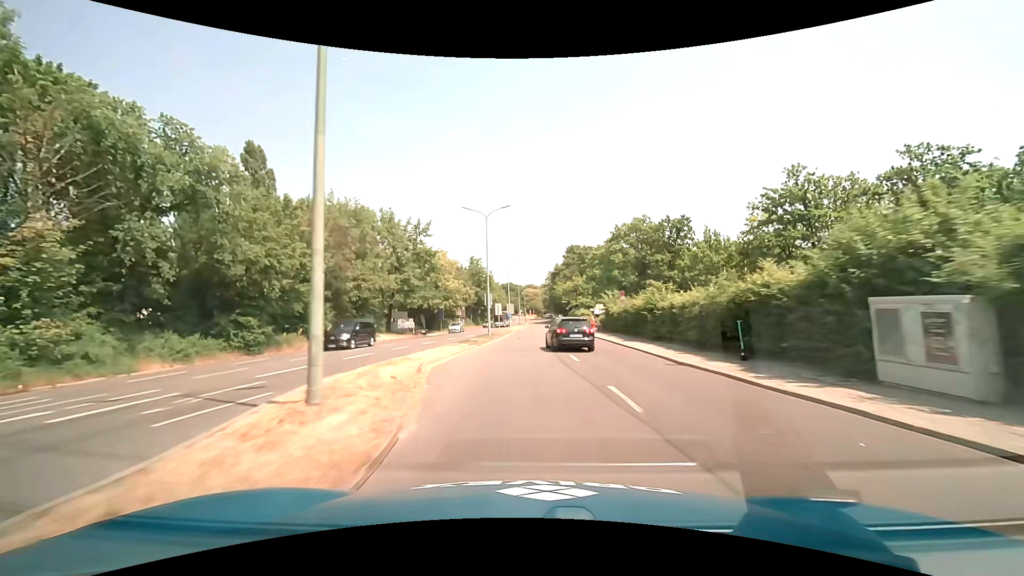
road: primary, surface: asphalt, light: Day
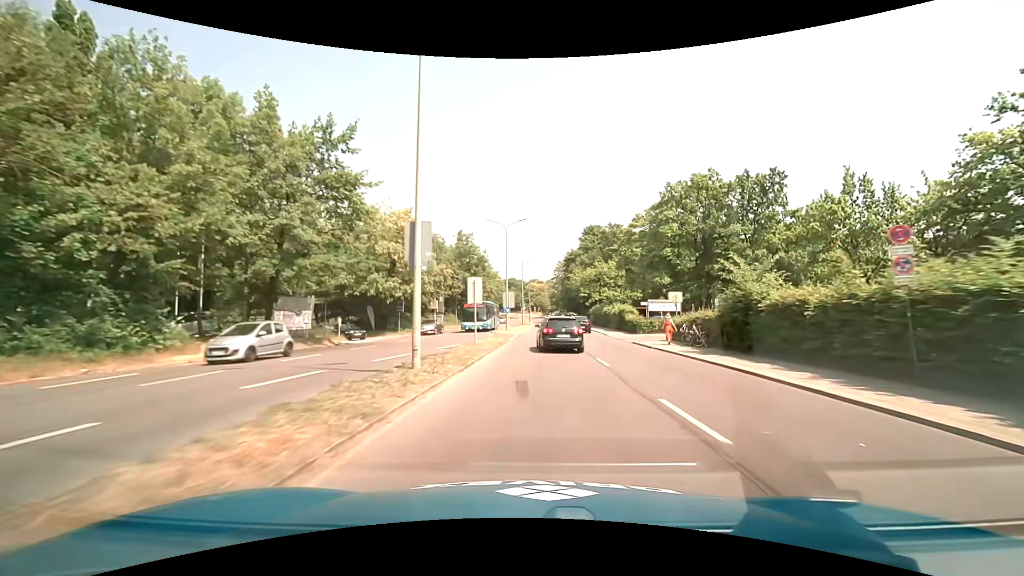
(-0.6, +28.4) m; 0°
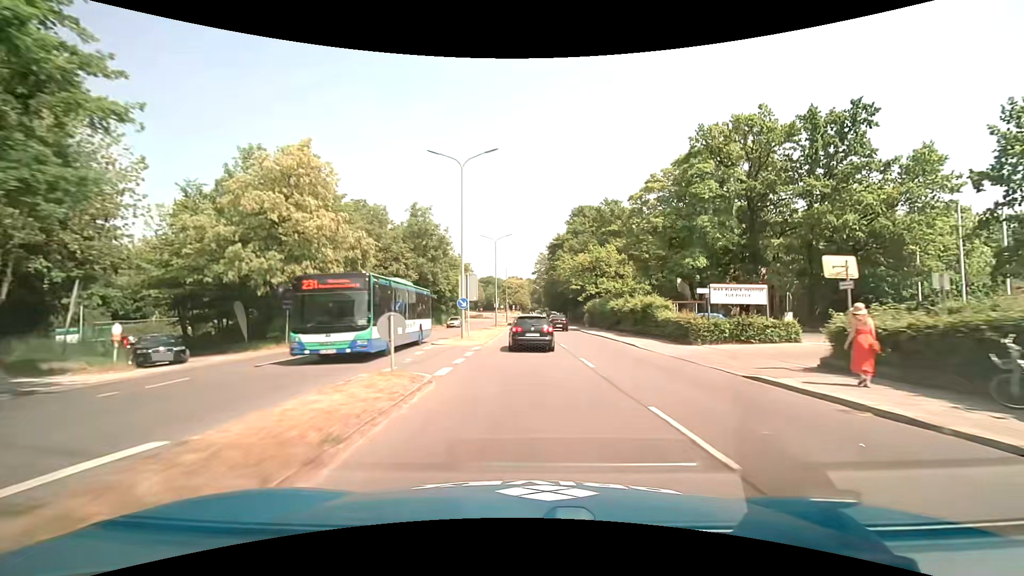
(+0.4, +19.0) m; +2°
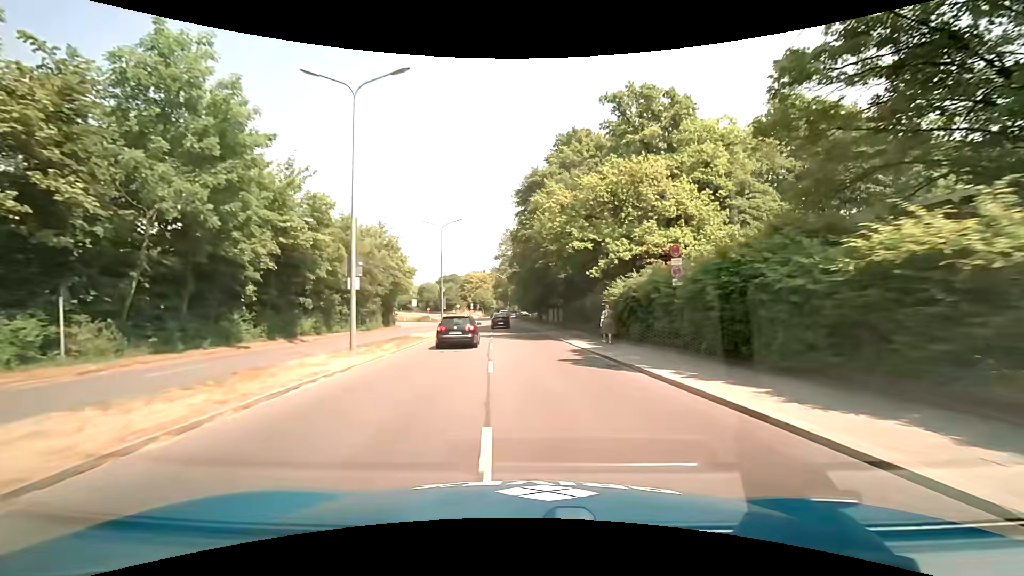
(+1.5, +37.6) m; +3°
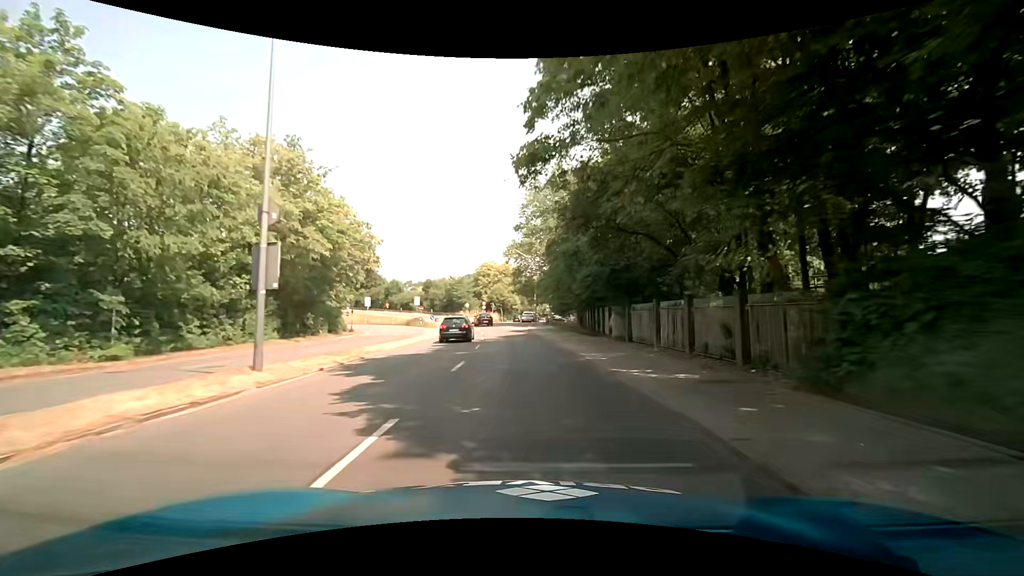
(-1.0, +35.0) m; -3°
(0, +10) (-1, +20) (-1, +30) (-2, +40) (-3, +50) (-5, +60) (-7, +69) (-10, +79) (-13, +88) (-17, +98) m
